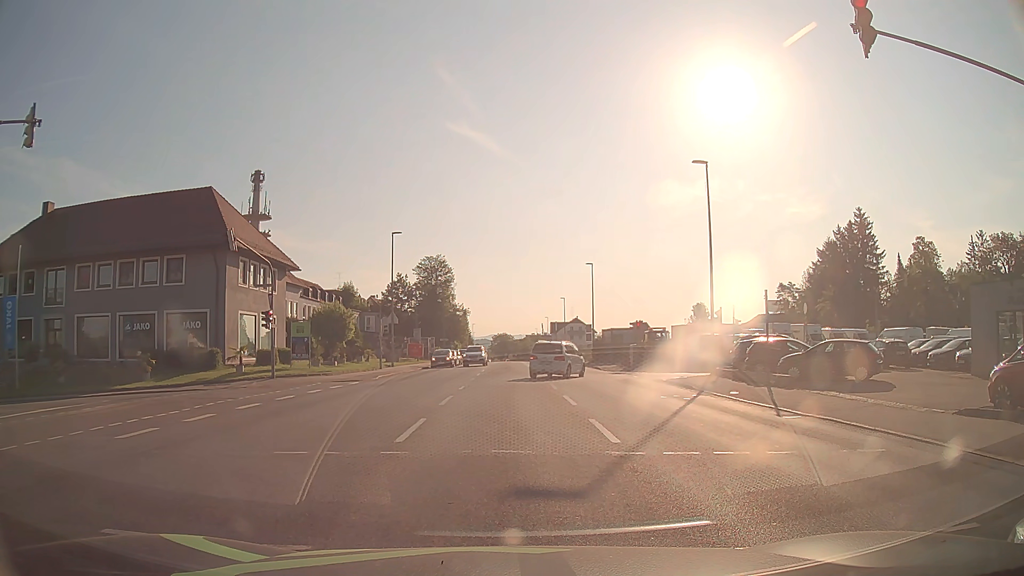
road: tertiary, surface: asphalt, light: Day
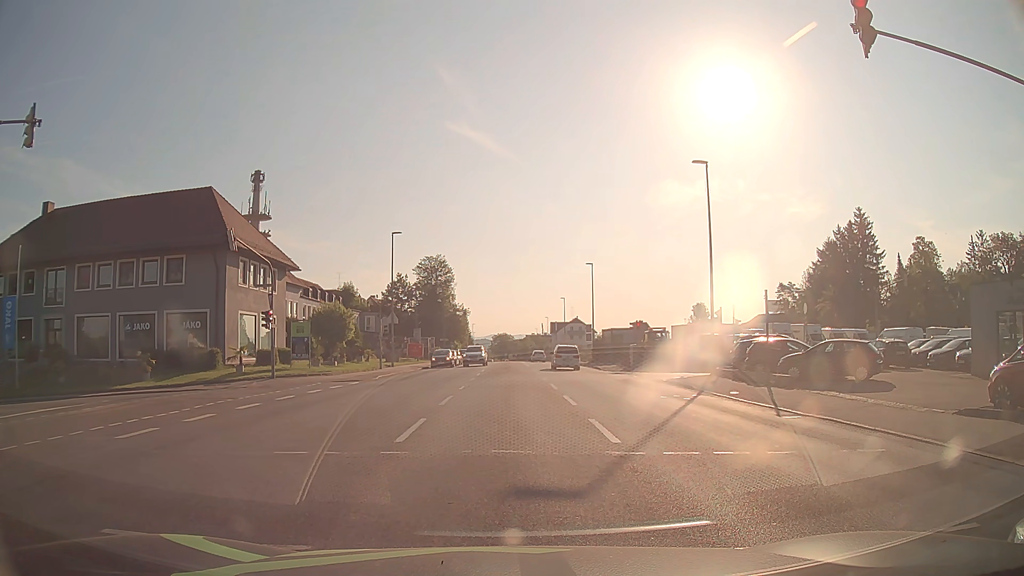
(0.0, 0.0) m; 0°
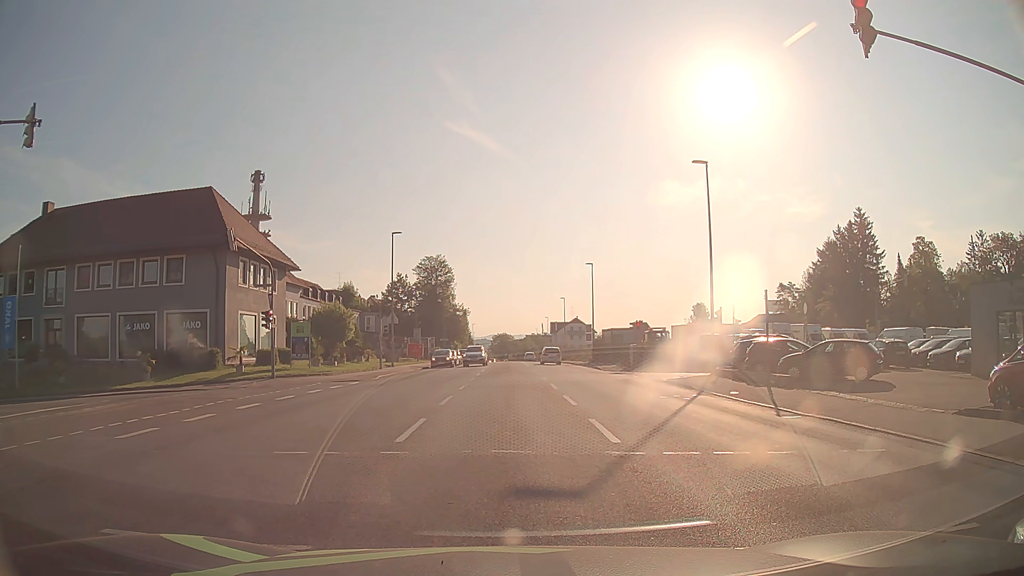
(0.0, 0.0) m; 0°
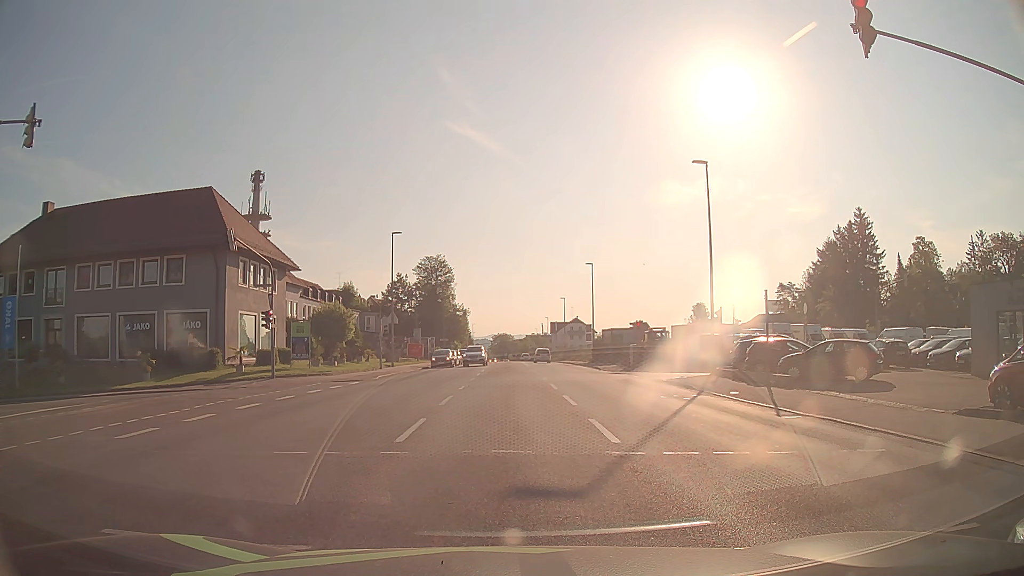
(0.0, 0.0) m; 0°
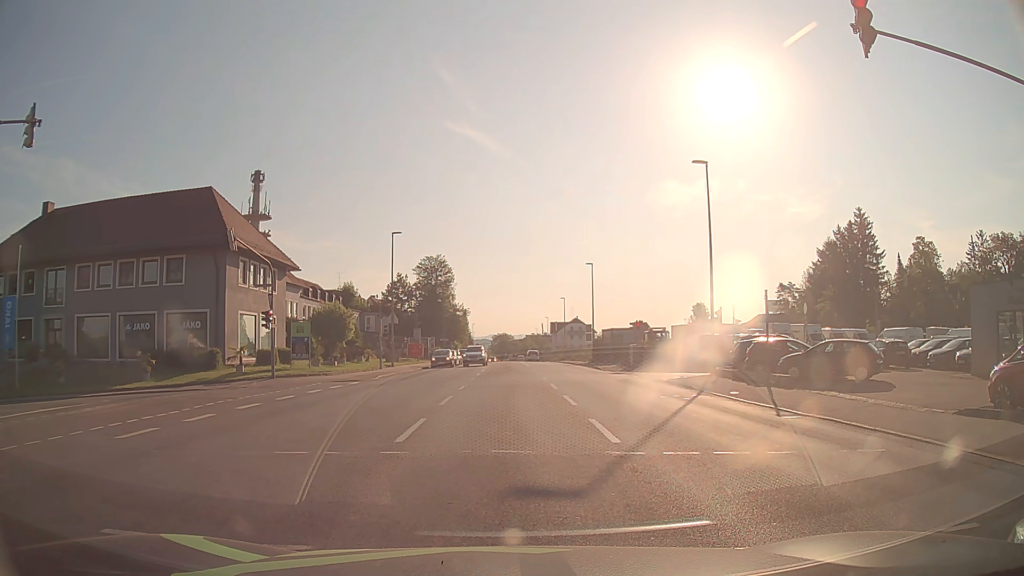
(0.0, 0.0) m; 0°
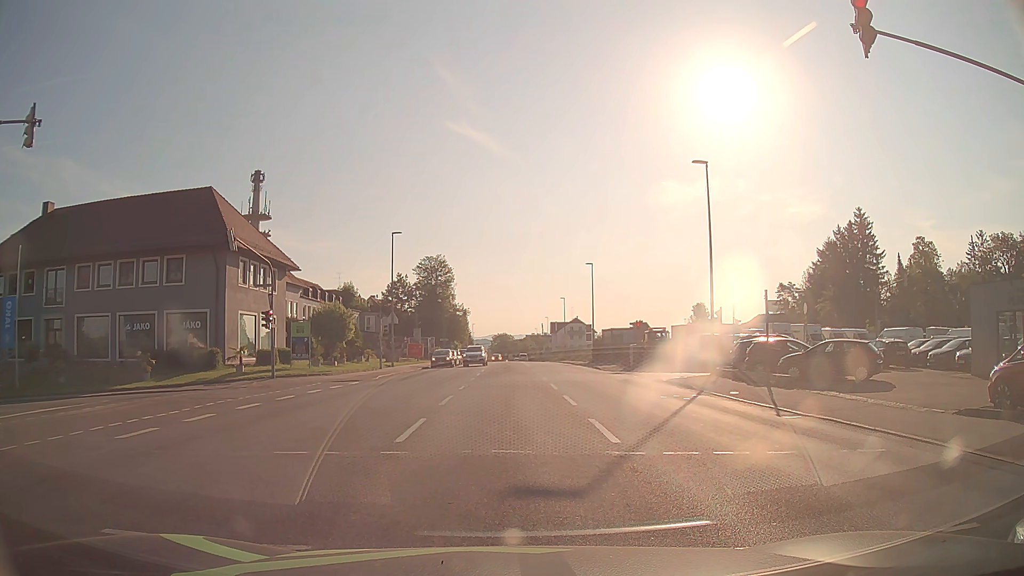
(0.0, 0.0) m; 0°
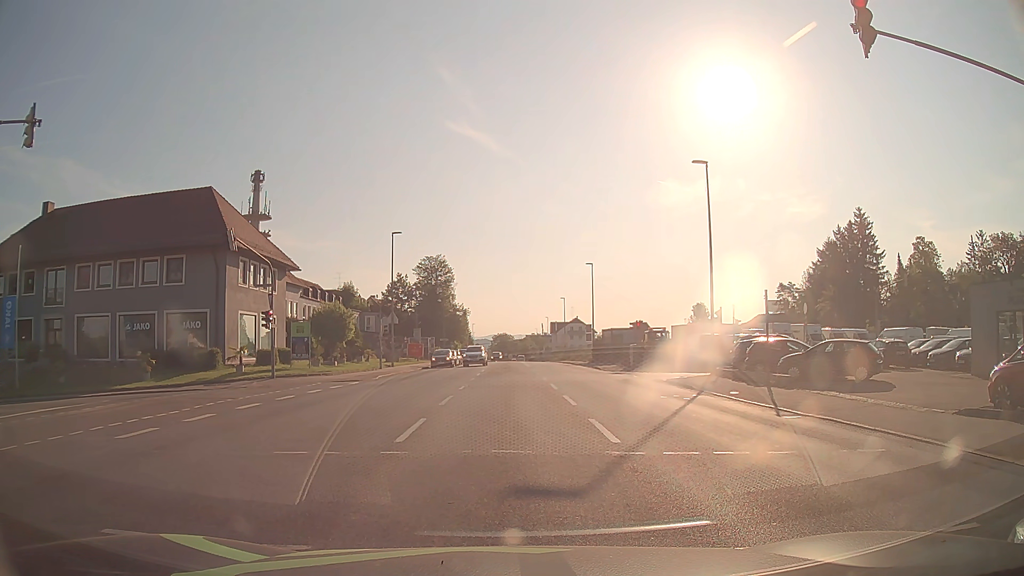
(0.0, 0.0) m; 0°
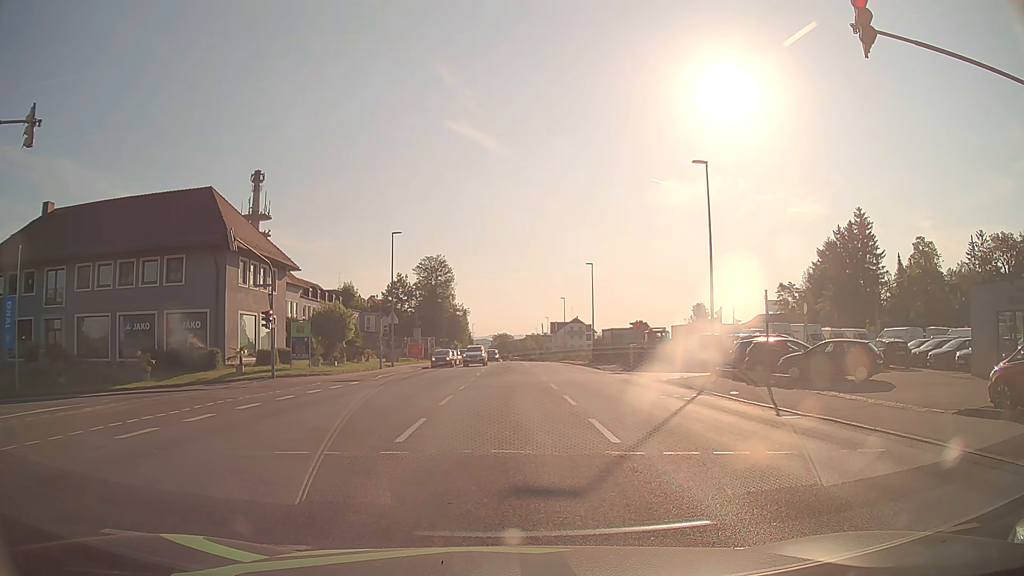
(0.0, 0.0) m; 0°
